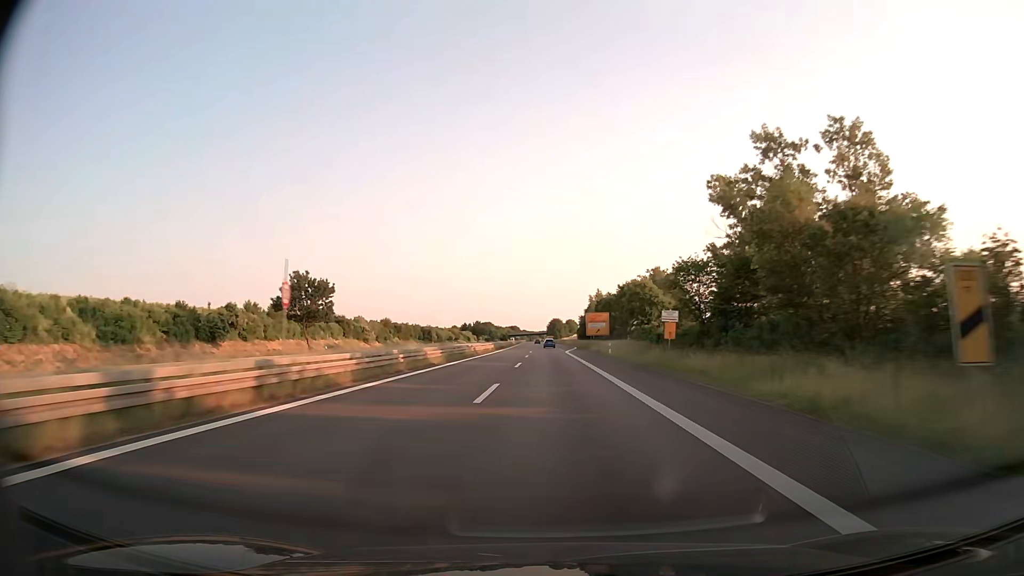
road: trunk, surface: asphalt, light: Day
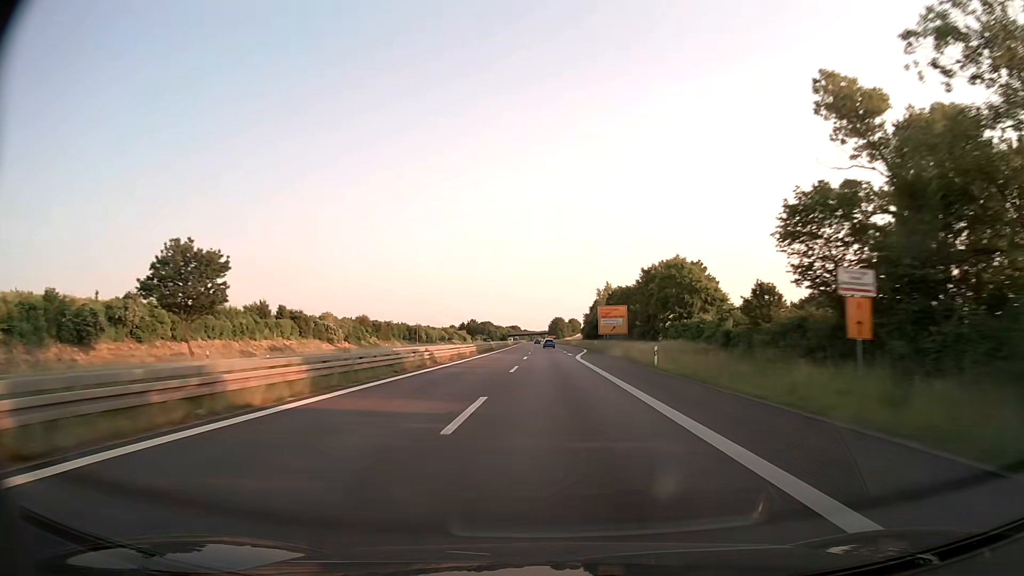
(0.0, +22.7) m; 0°
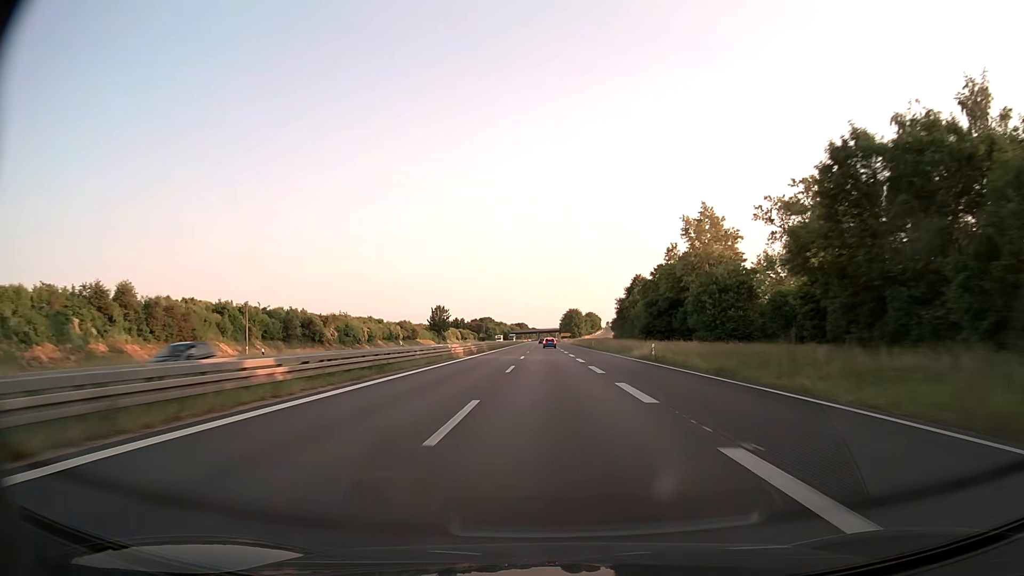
(-0.6, +91.2) m; -1°
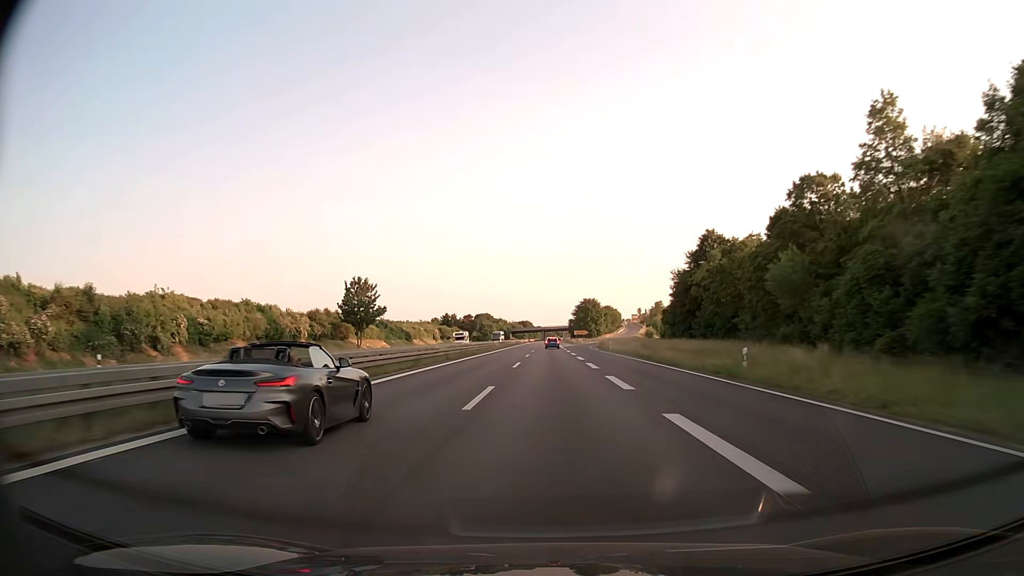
(-0.4, +67.9) m; -1°
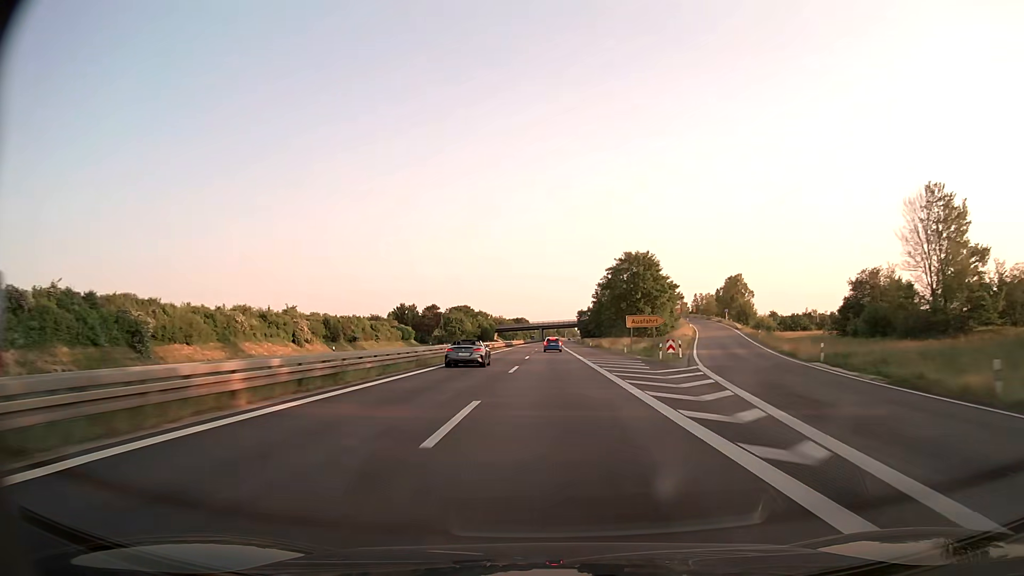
(+0.1, +112.5) m; 0°
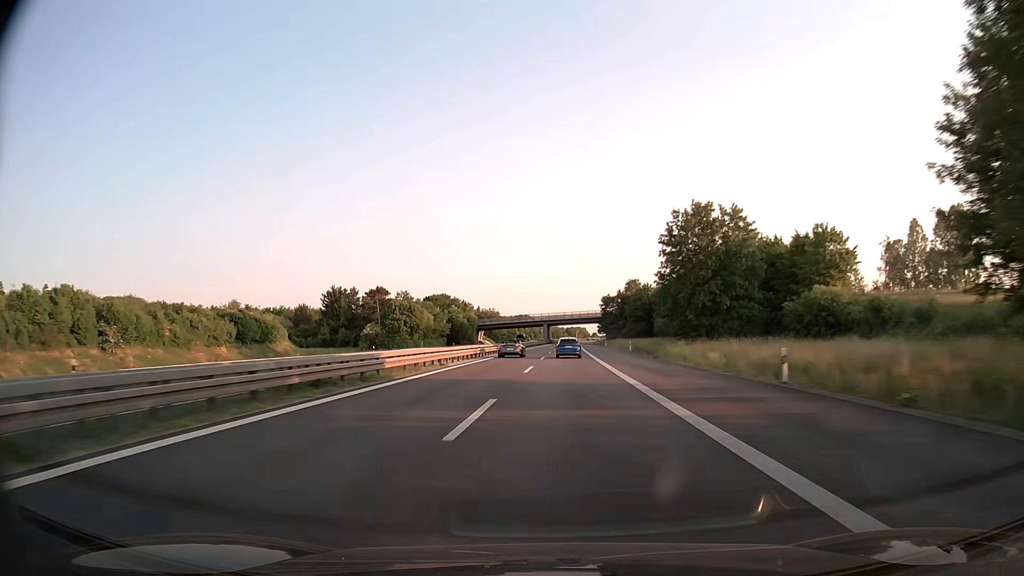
(+0.4, +89.4) m; 0°
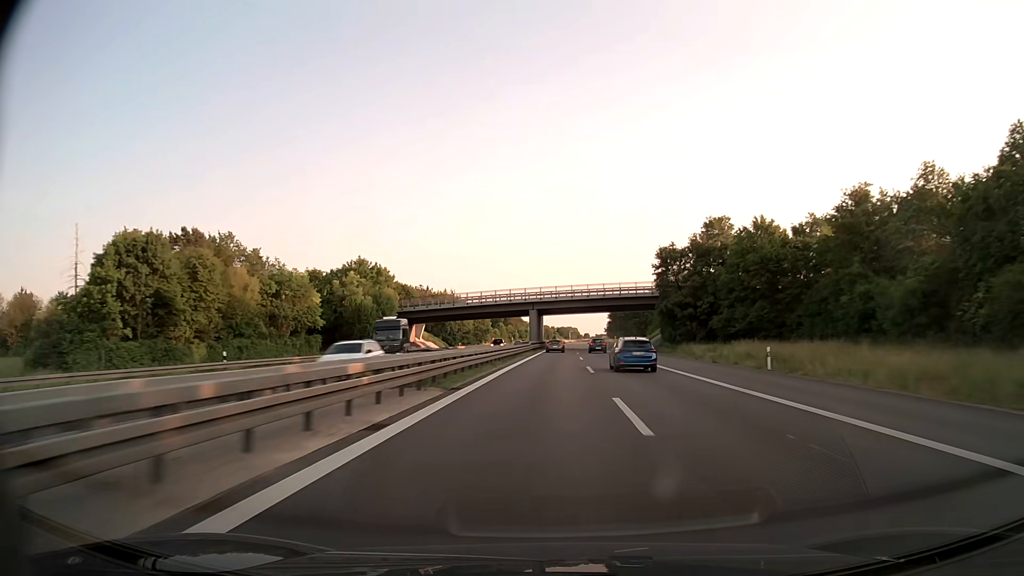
(-0.6, +89.7) m; +1°
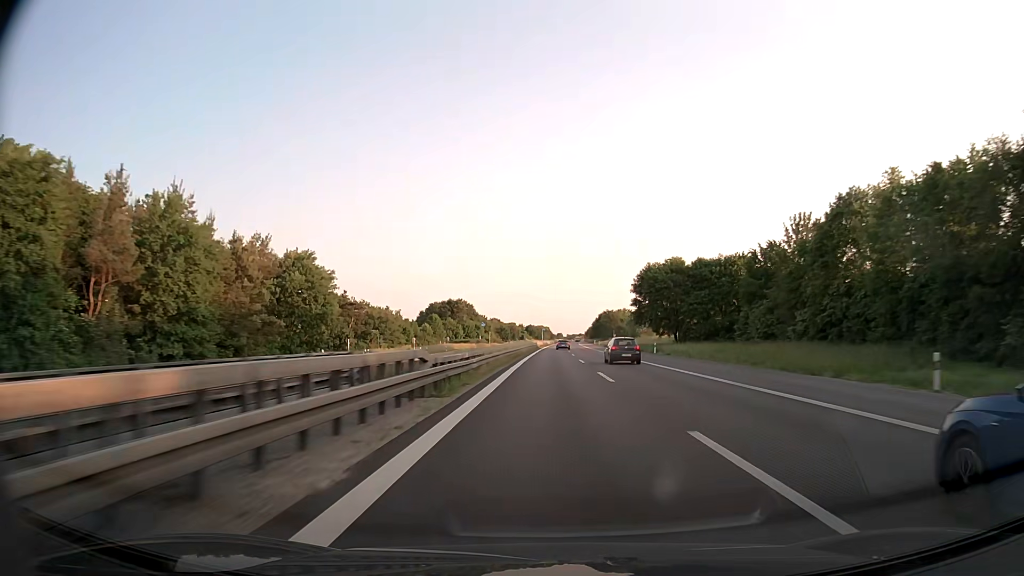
(+3.1, +114.2) m; +3°
(0, +10) (0, +20) (0, +30) (0, +40) (0, +50) (0, +60) (0, +70) (0, +80) (0, +90) (+1, +100) m
